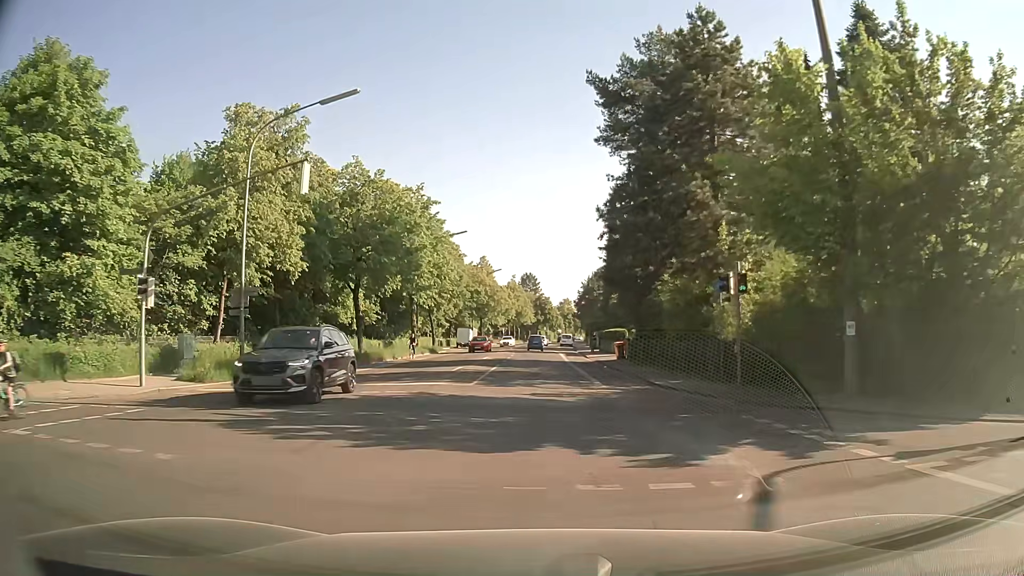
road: secondary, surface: asphalt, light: Day
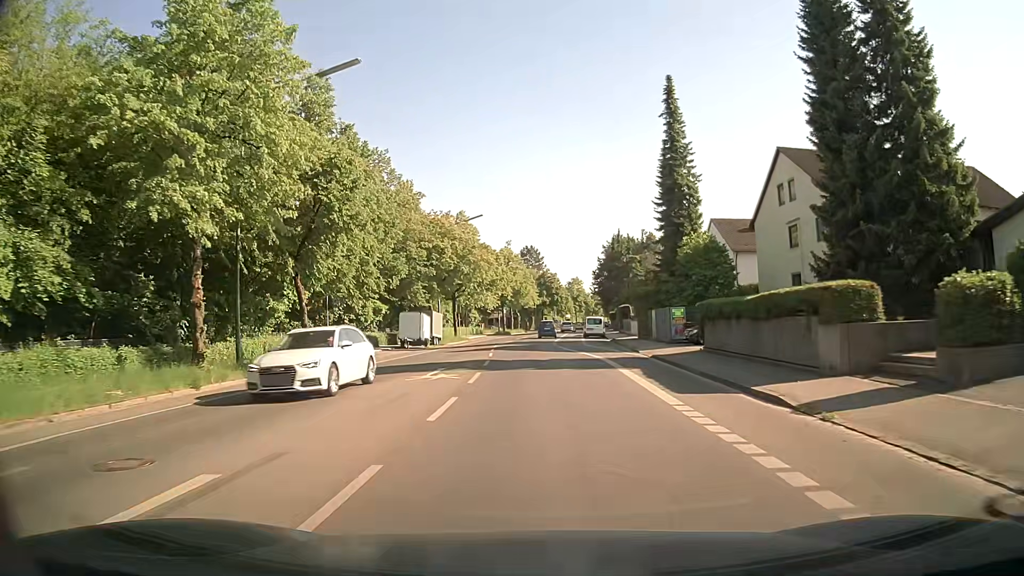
(-0.1, +39.3) m; 0°
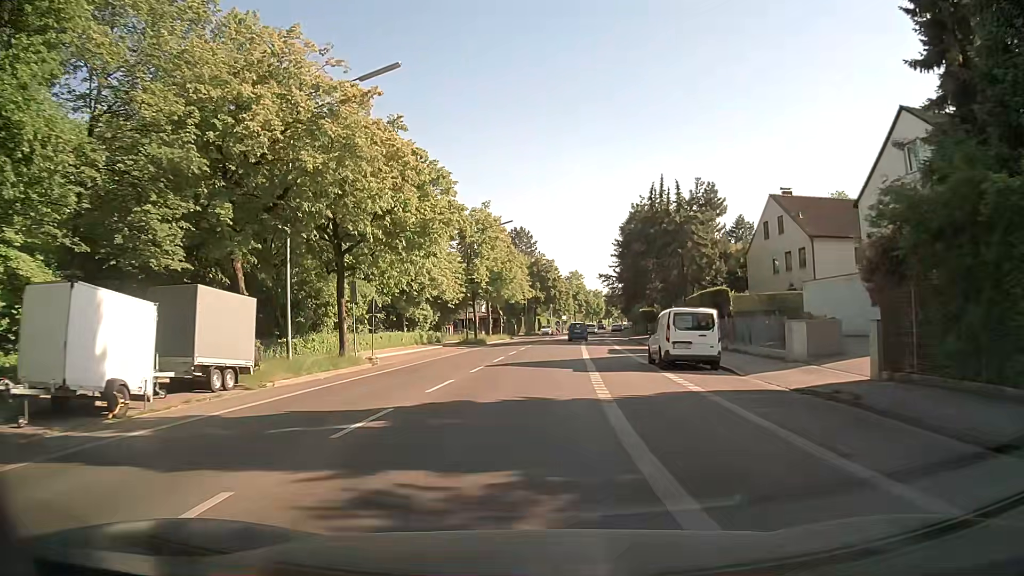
(+0.2, +36.7) m; +1°
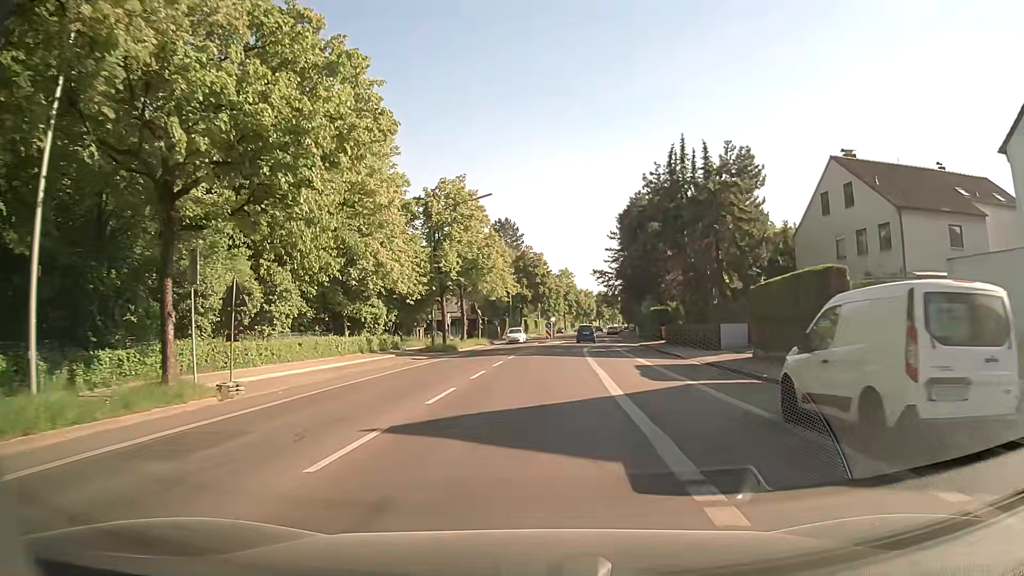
(+0.1, +13.7) m; +1°
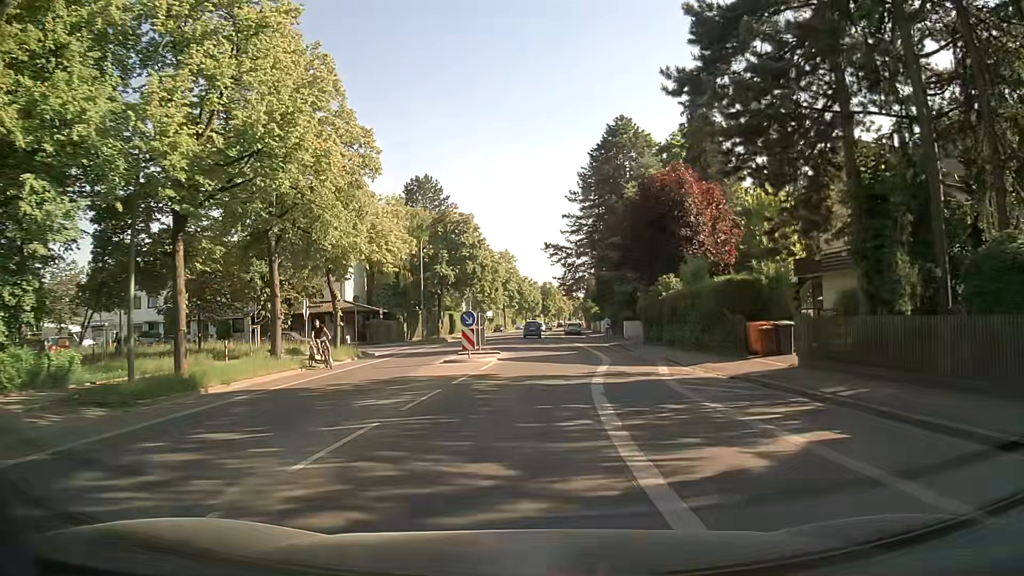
(+1.1, +32.9) m; +5°
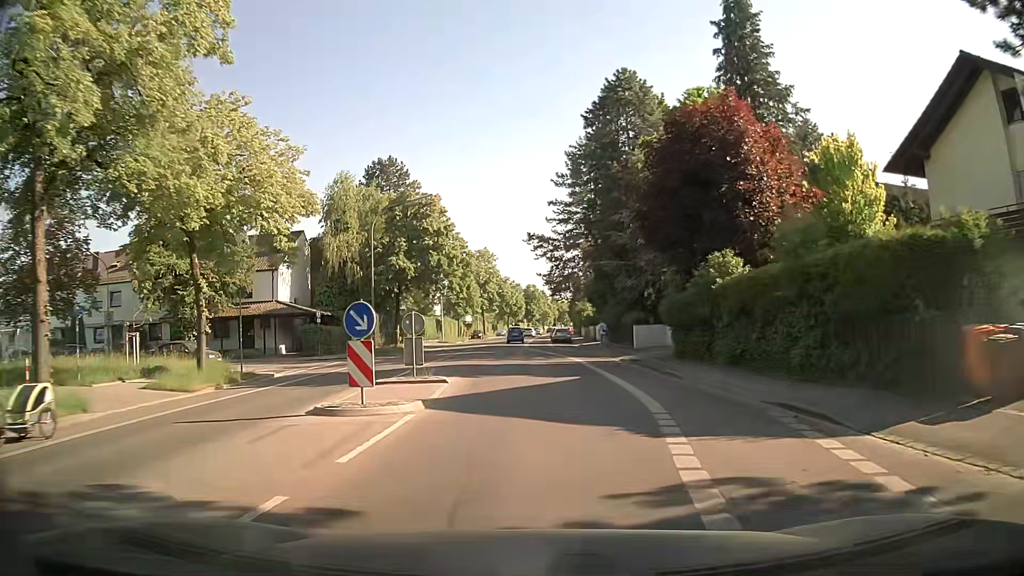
(+0.2, +12.9) m; +2°
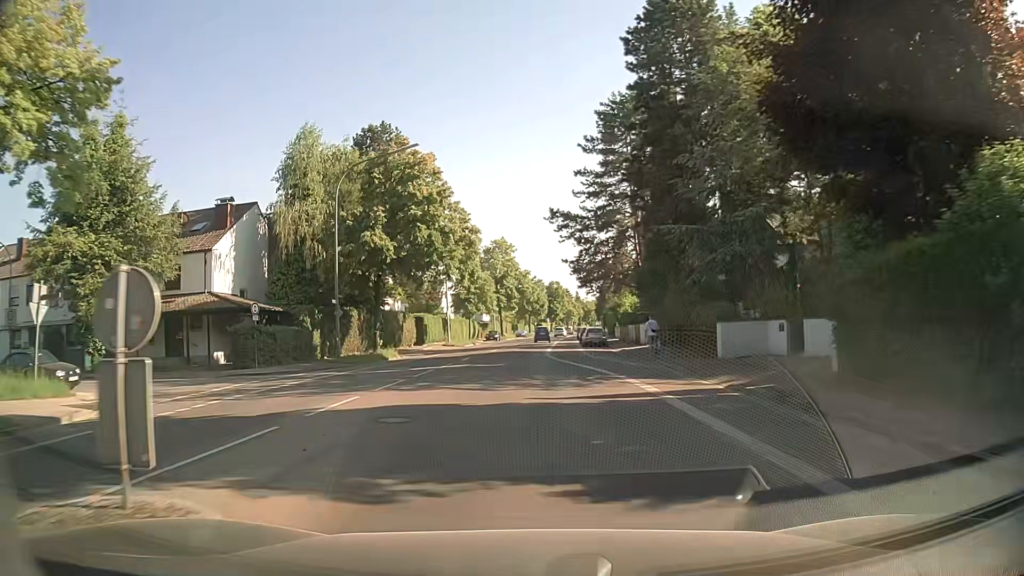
(-0.3, +13.8) m; -2°
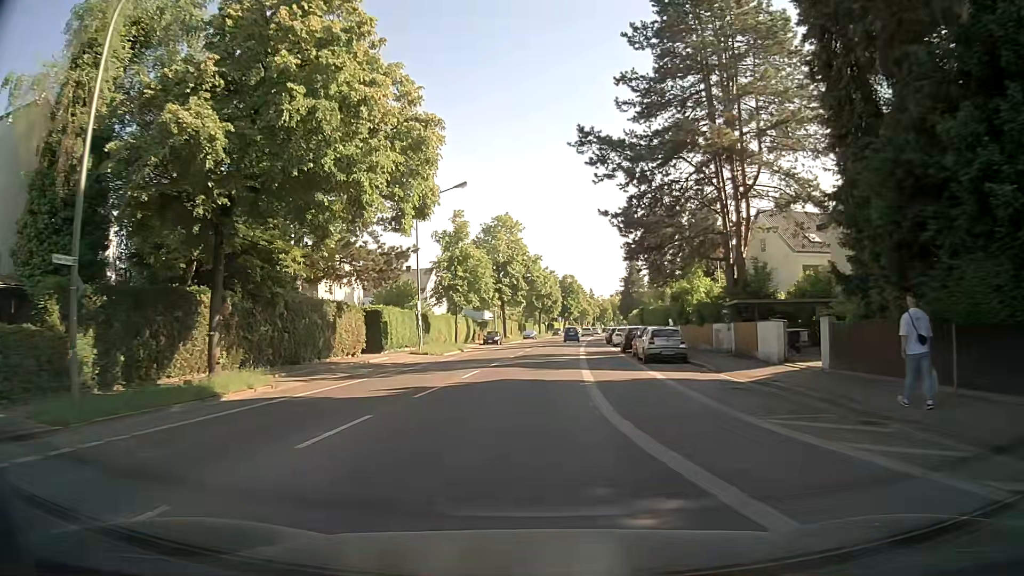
(-0.5, +22.7) m; -1°
(0, +10) (0, +20) (0, +30) (+1, +40) (+2, +50) (+2, +60) (+3, +70) (+4, +80) (+5, +90) (+6, +100) m
